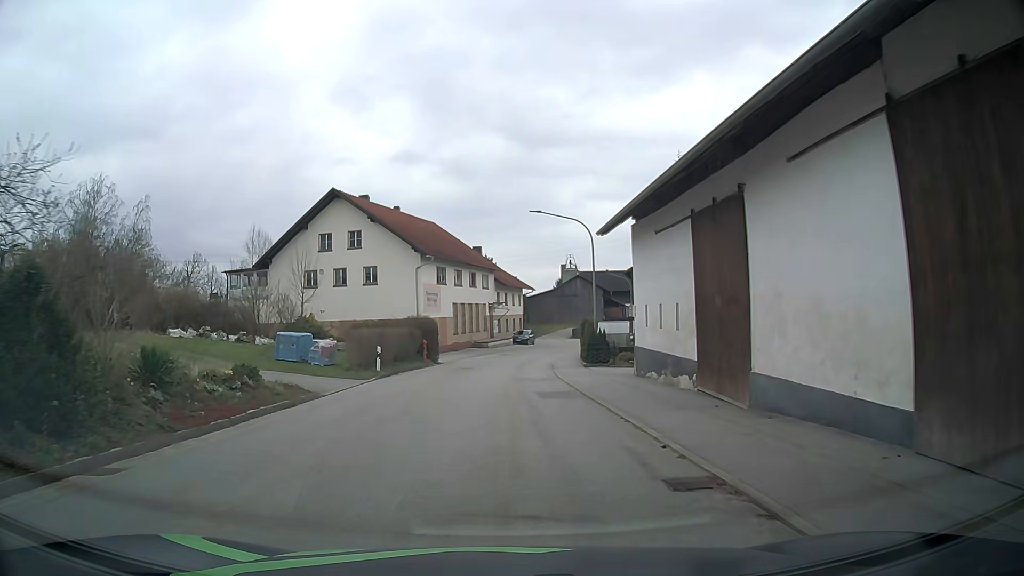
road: tertiary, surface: asphalt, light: Day
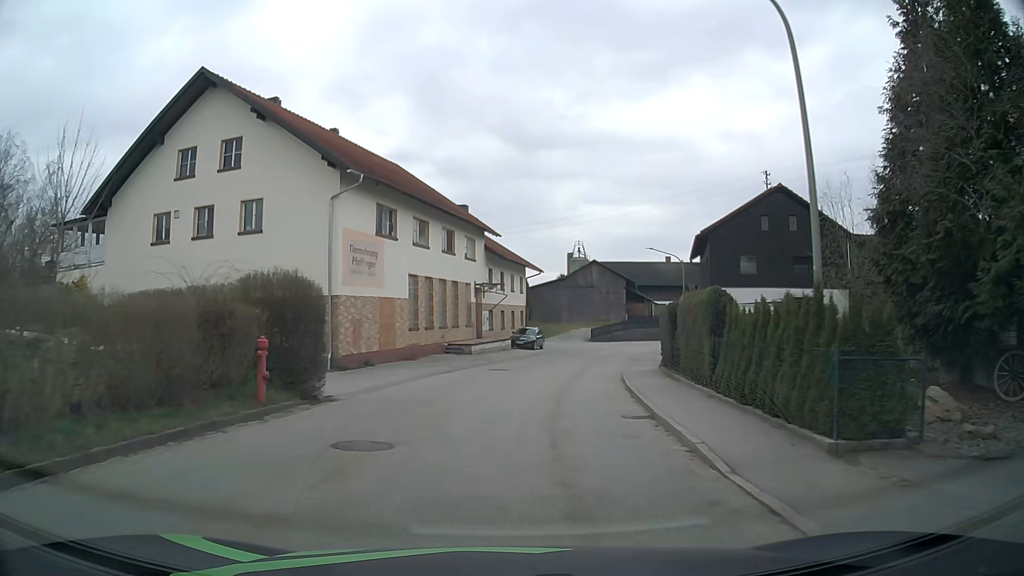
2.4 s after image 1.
(0.0, +23.9) m; +1°
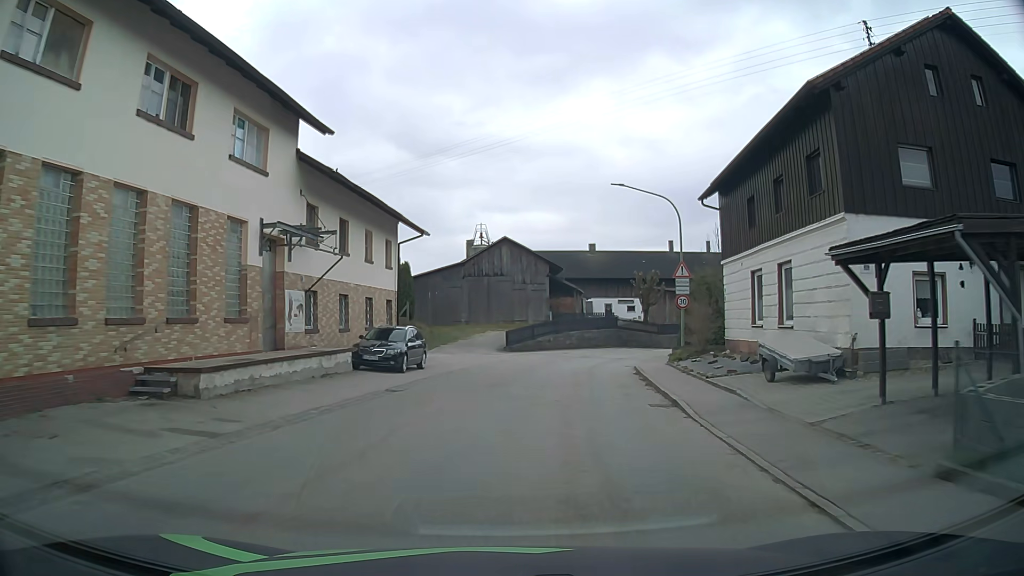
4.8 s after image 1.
(+1.6, +23.7) m; +9°
(0, +10) (+1, +20) (+3, +30) (+6, +39) (+11, +48) (+17, +56) (+23, +64) (+30, +72) (+36, +79) (+42, +87) m
